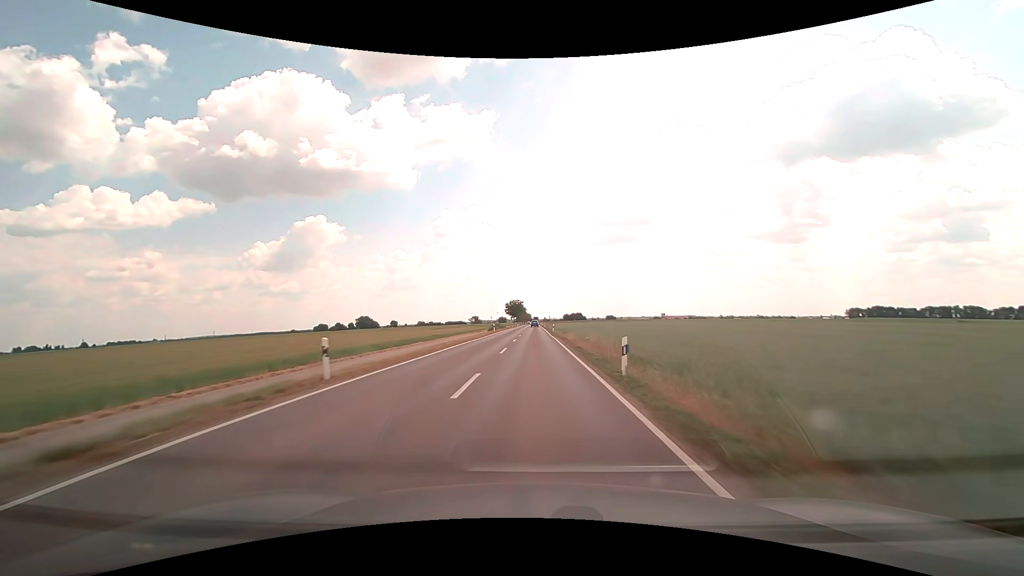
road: secondary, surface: asphalt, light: Day
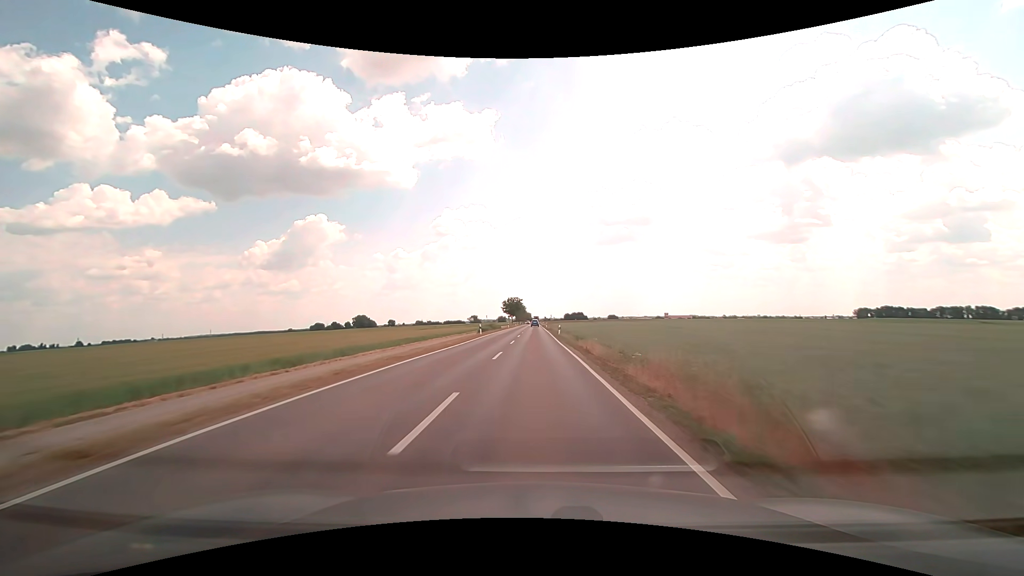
(0.0, +15.4) m; 0°
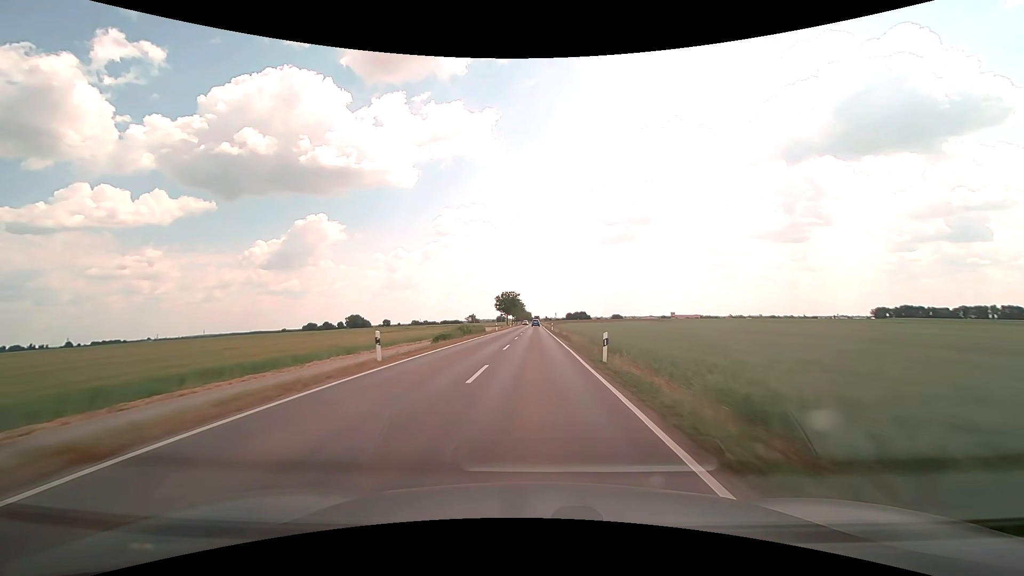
(0.0, +30.5) m; 0°
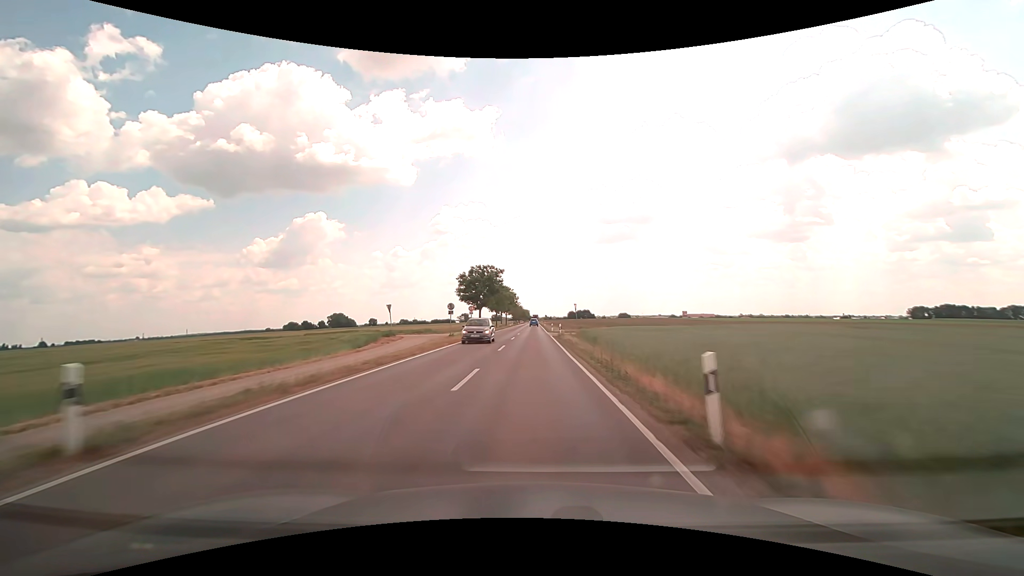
(+0.1, +60.3) m; 0°
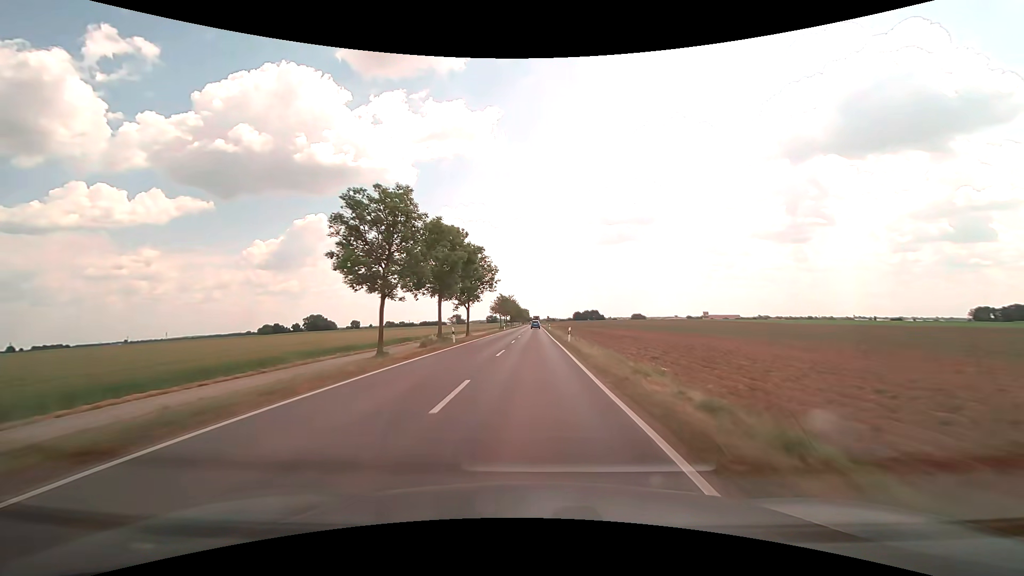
(-0.1, +73.8) m; 0°
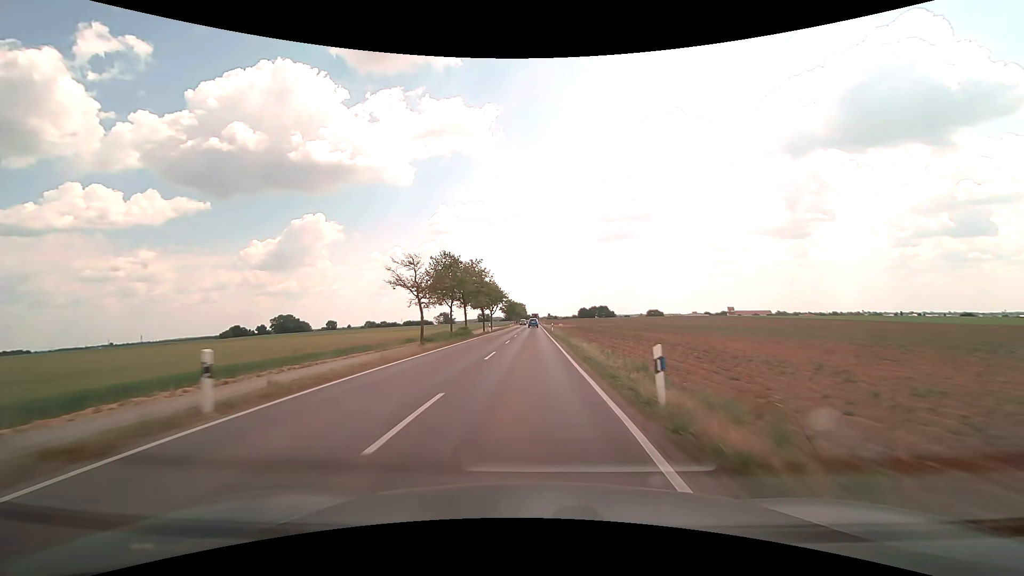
(+0.4, +73.7) m; 0°
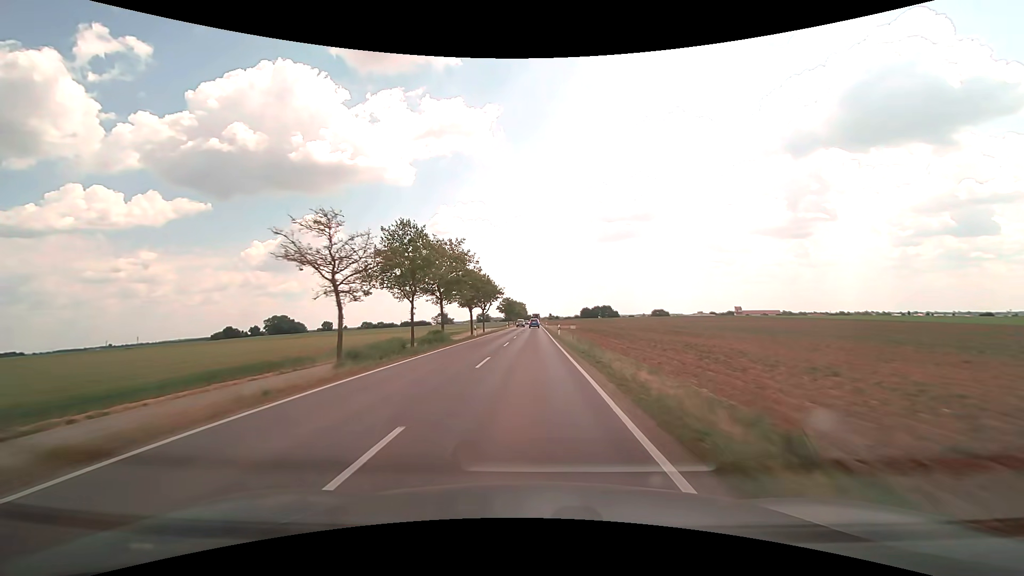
(0.0, +14.7) m; 0°
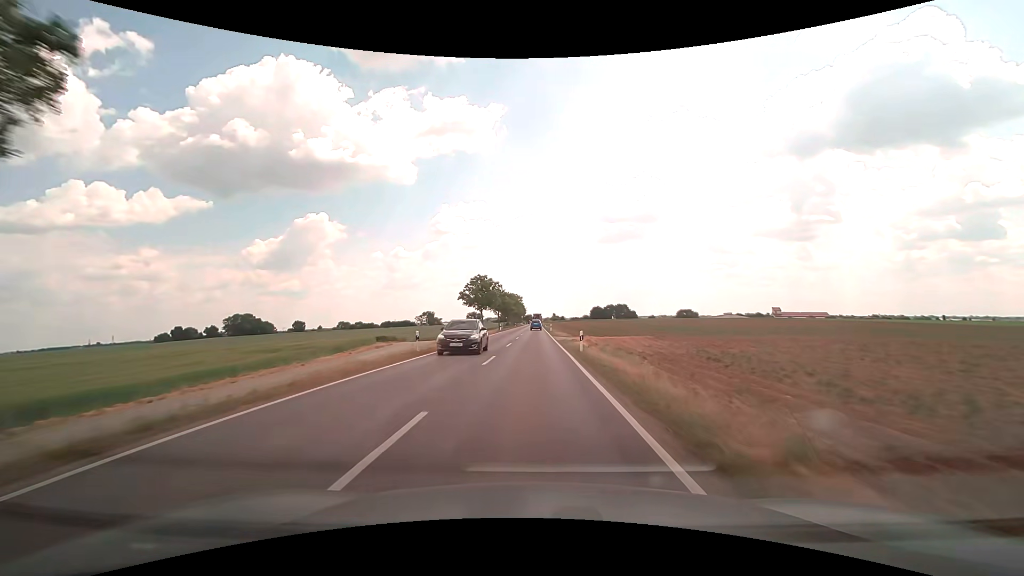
(0.0, +70.4) m; 0°
(0, +10) (0, +20) (0, +30) (0, +40) (0, +50) (0, +60) (0, +70) (0, +80) (0, +90) (0, +100) m
